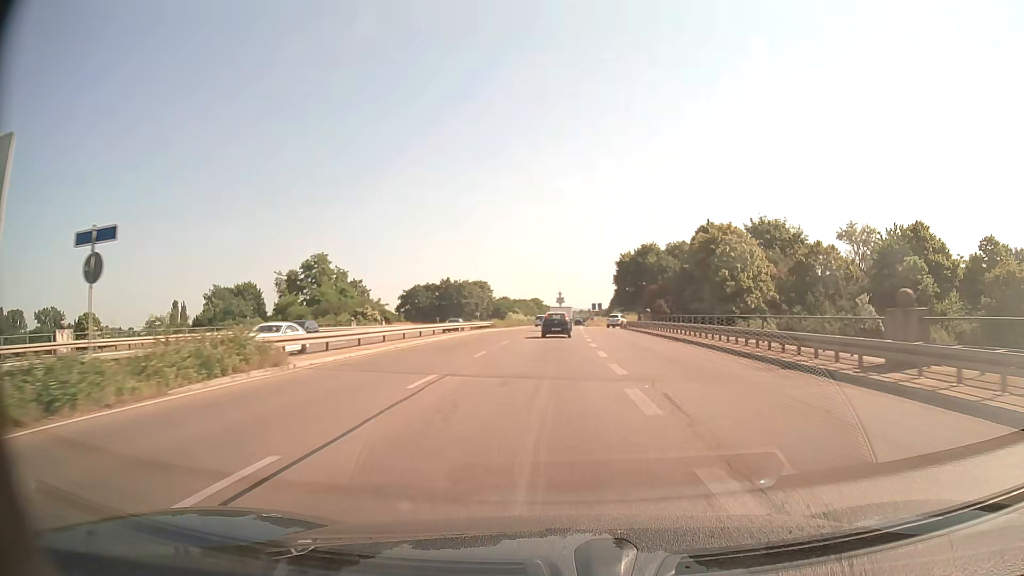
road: trunk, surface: asphalt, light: Day
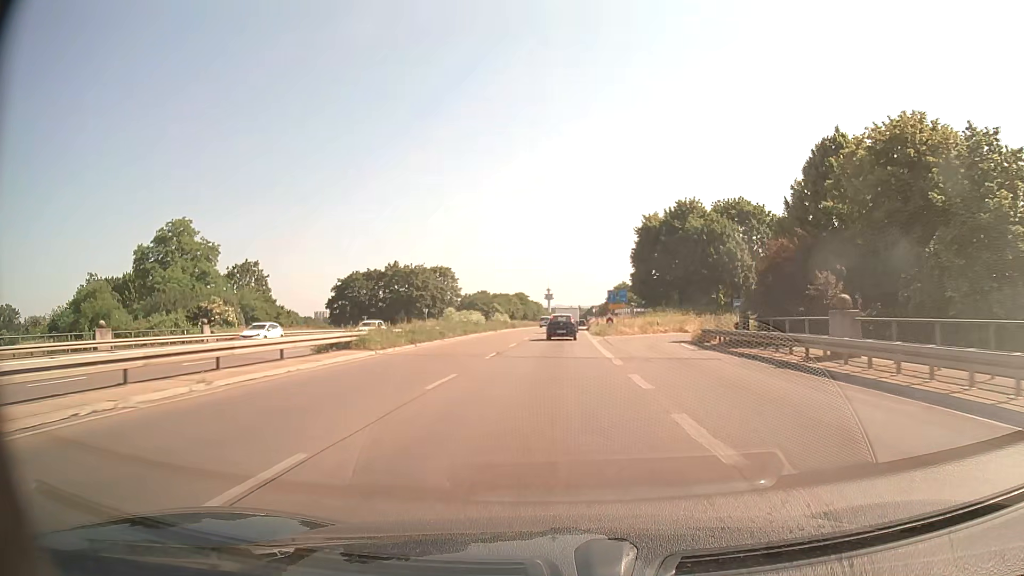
(+0.2, +44.5) m; +1°
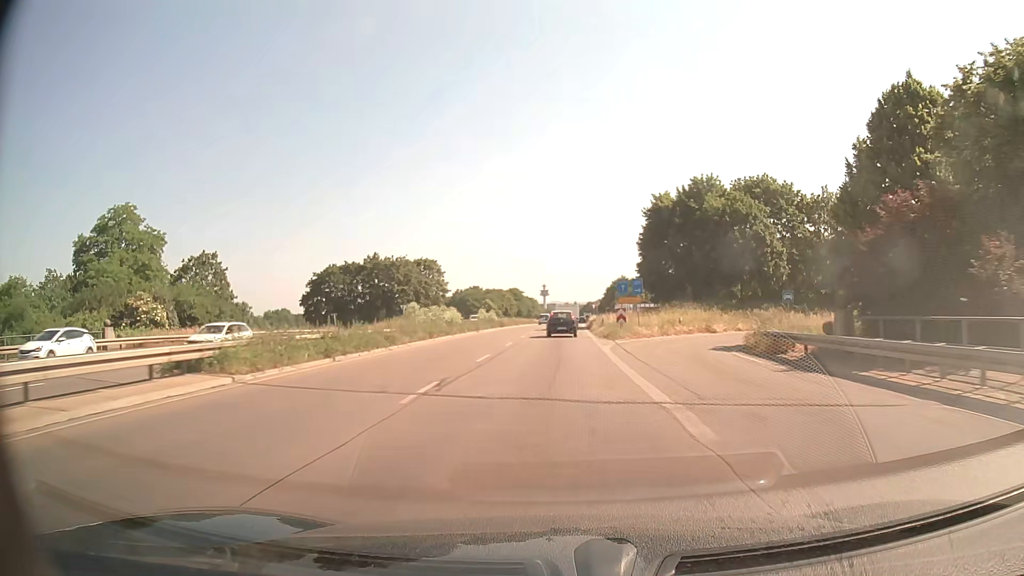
(0.0, +11.1) m; 0°
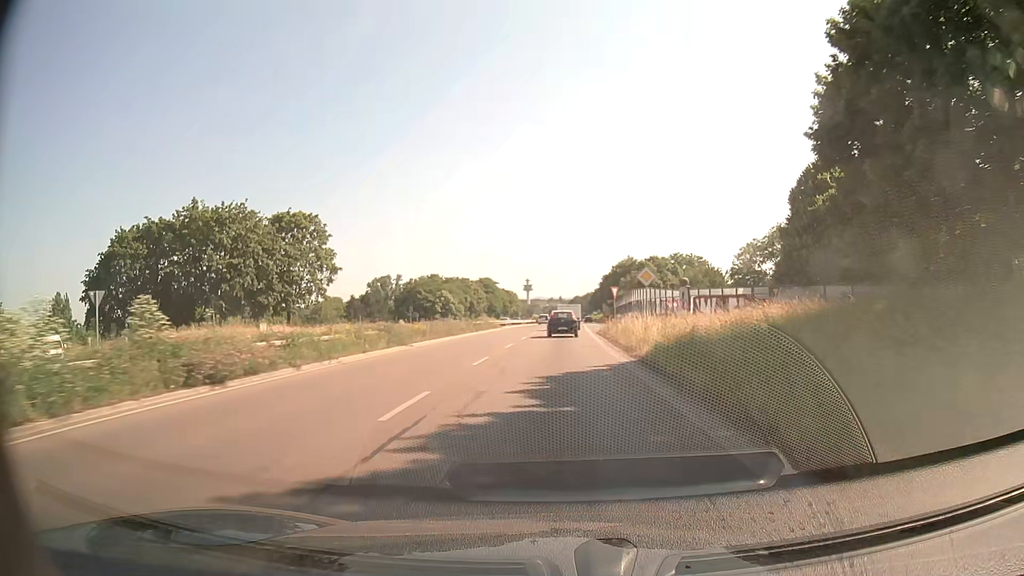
(+0.6, +55.4) m; +1°
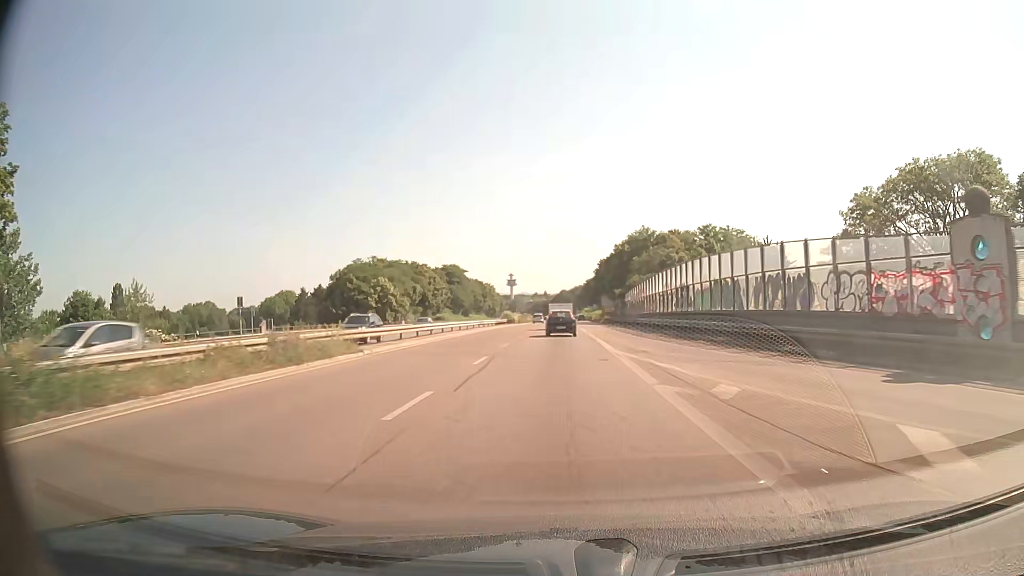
(+0.5, +44.6) m; +1°
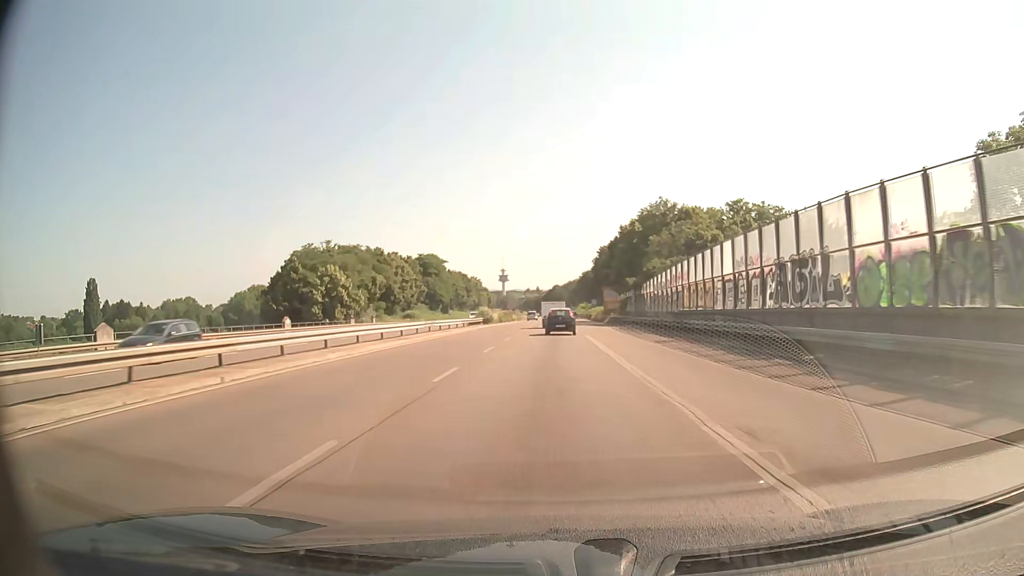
(+0.1, +22.5) m; +1°
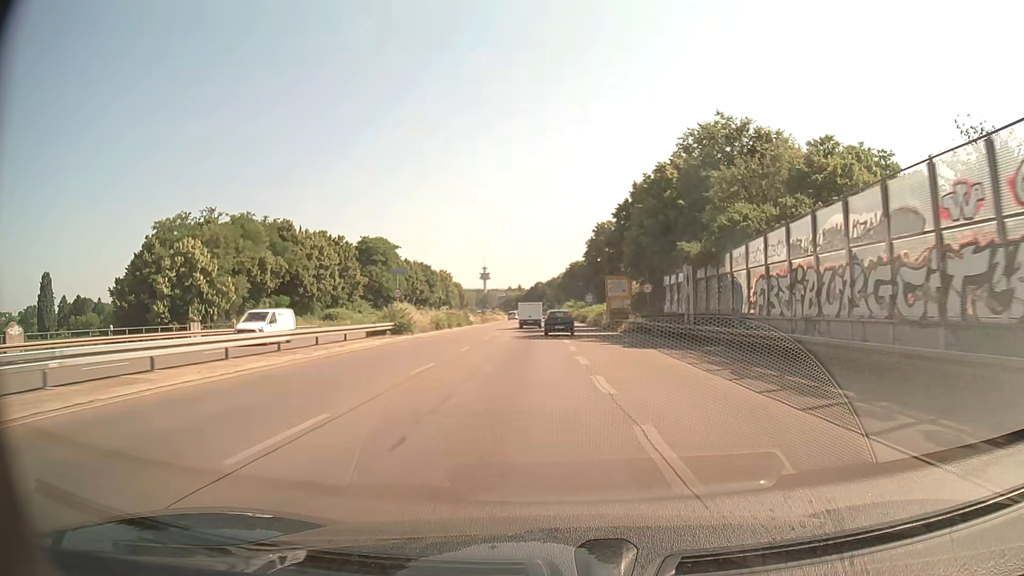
(+0.3, +33.8) m; +1°
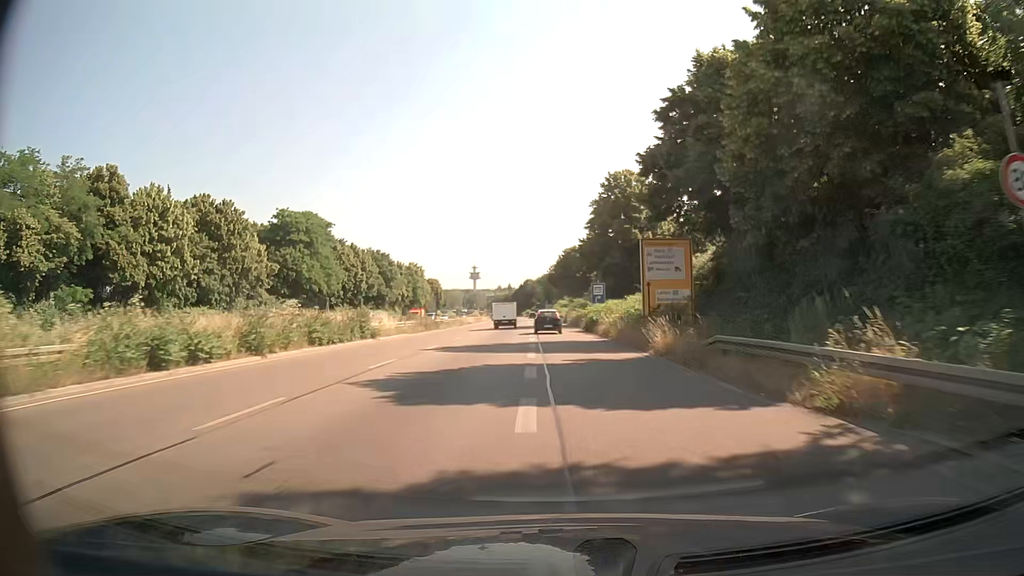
(+0.4, +34.1) m; 0°
(0, +10) (0, +20) (0, +30) (0, +40) (0, +50) (-1, +60) (-1, +70) (-1, +80) (-2, +90) (-2, +100) m
